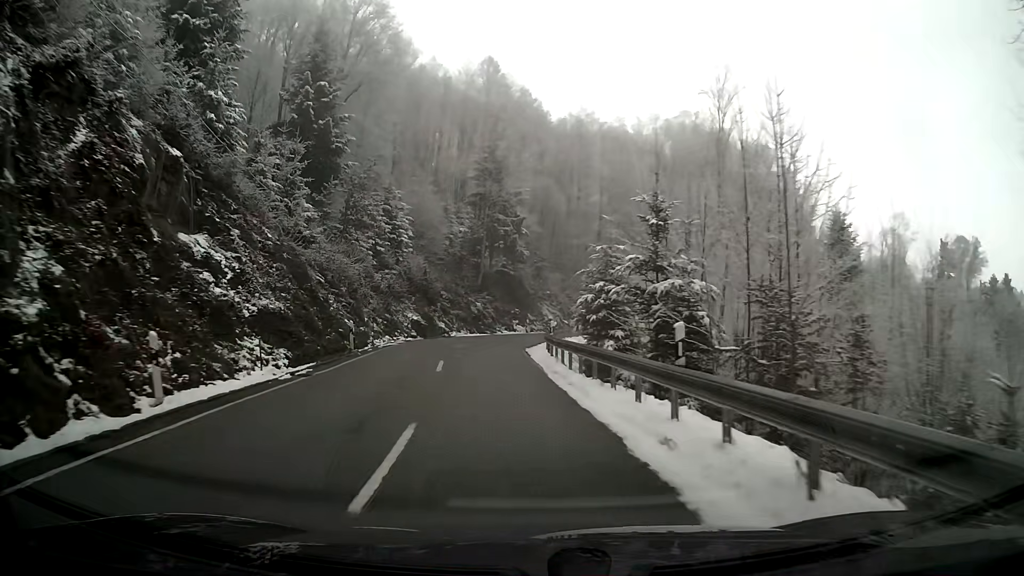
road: secondary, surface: asphalt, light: Day
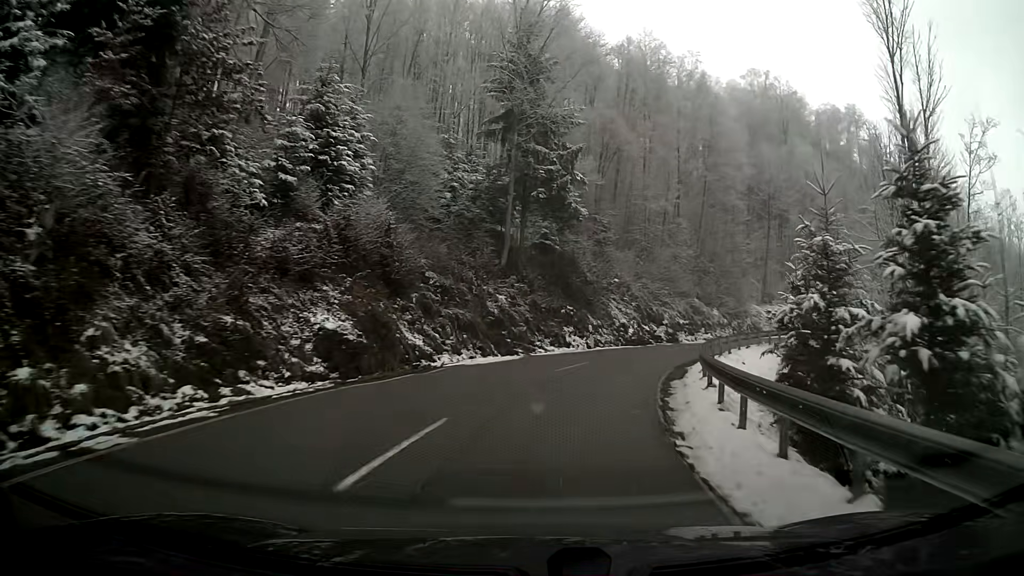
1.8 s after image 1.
(-0.7, +24.3) m; +1°
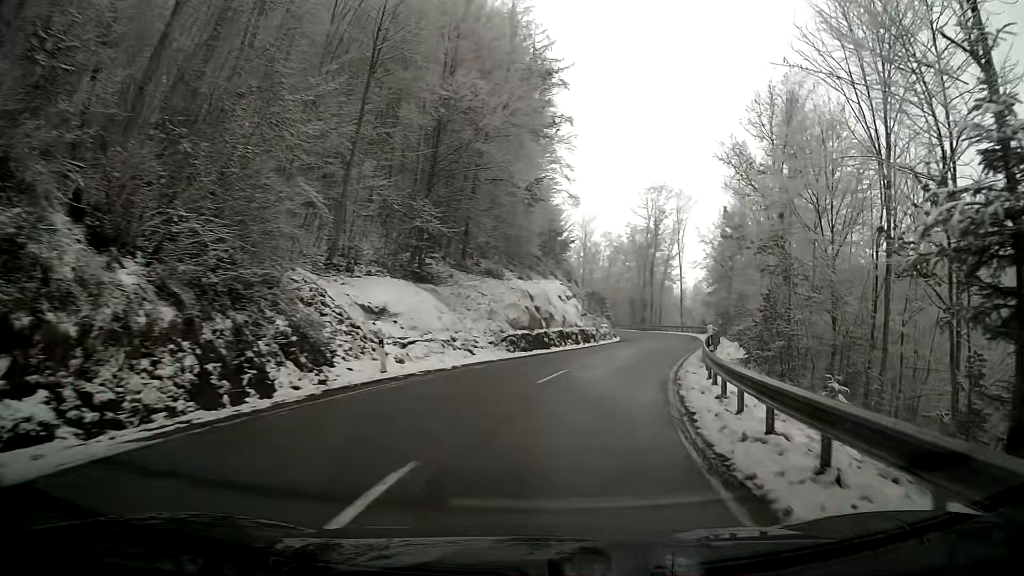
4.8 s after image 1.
(+11.9, +36.3) m; +38°
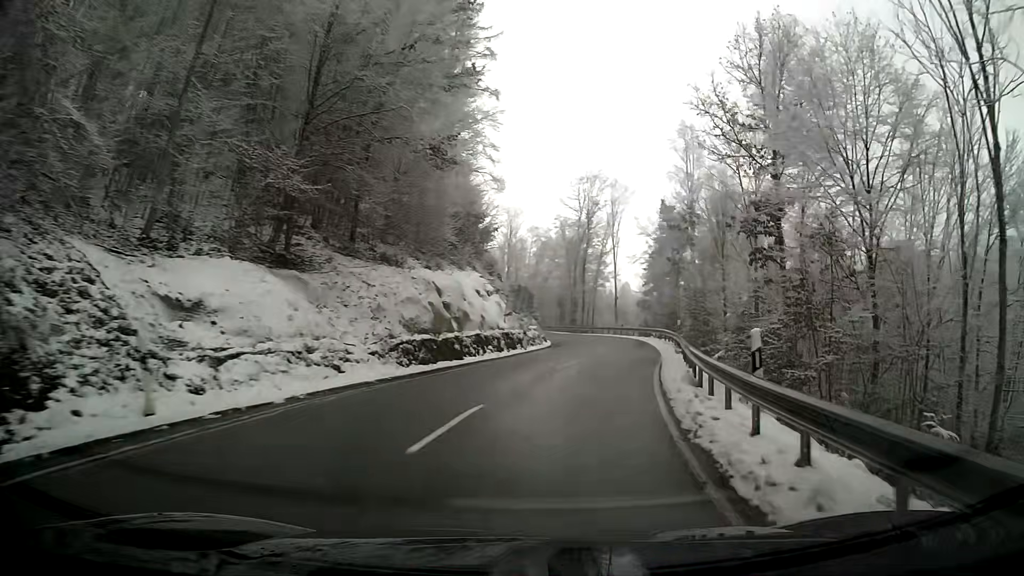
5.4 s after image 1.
(+0.4, +7.9) m; +6°
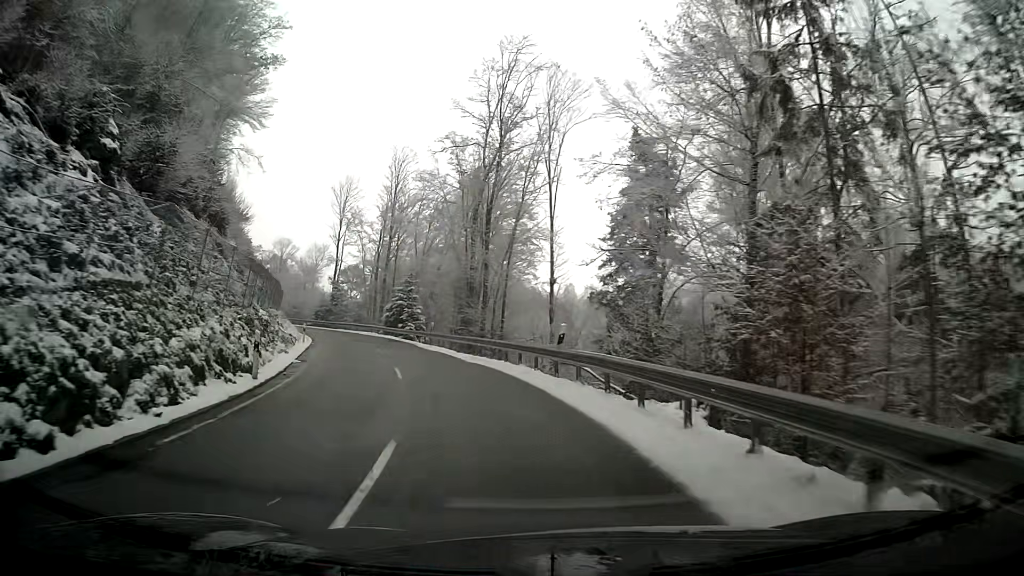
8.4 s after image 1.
(+3.8, +39.9) m; +1°
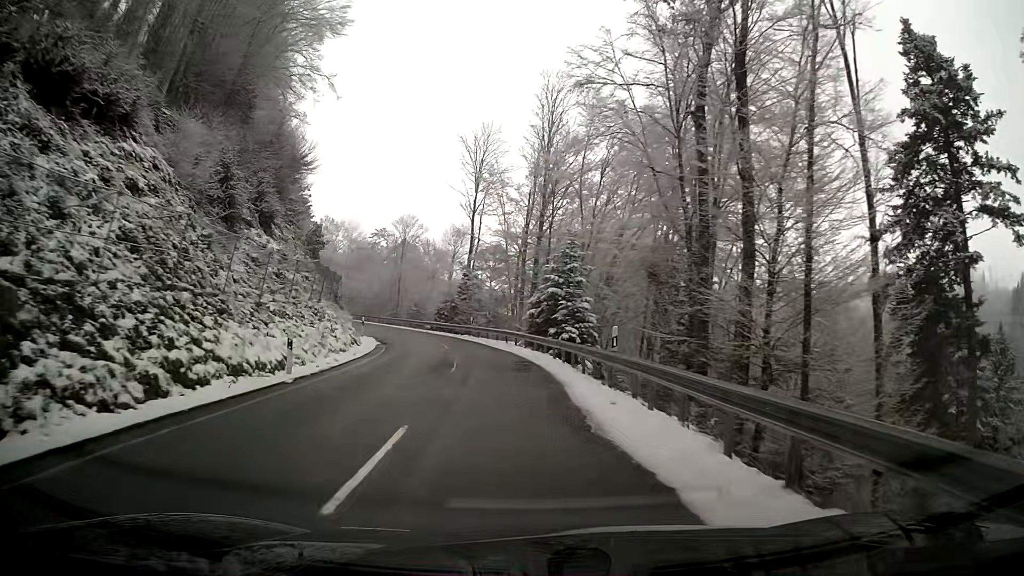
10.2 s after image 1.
(-3.0, +24.0) m; -13°
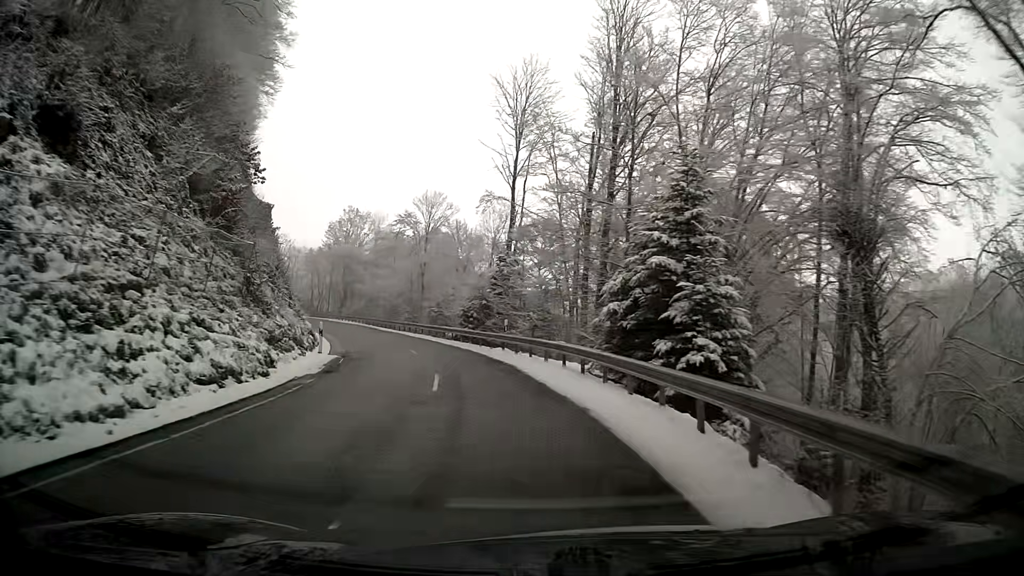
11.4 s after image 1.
(-0.7, +16.5) m; -5°
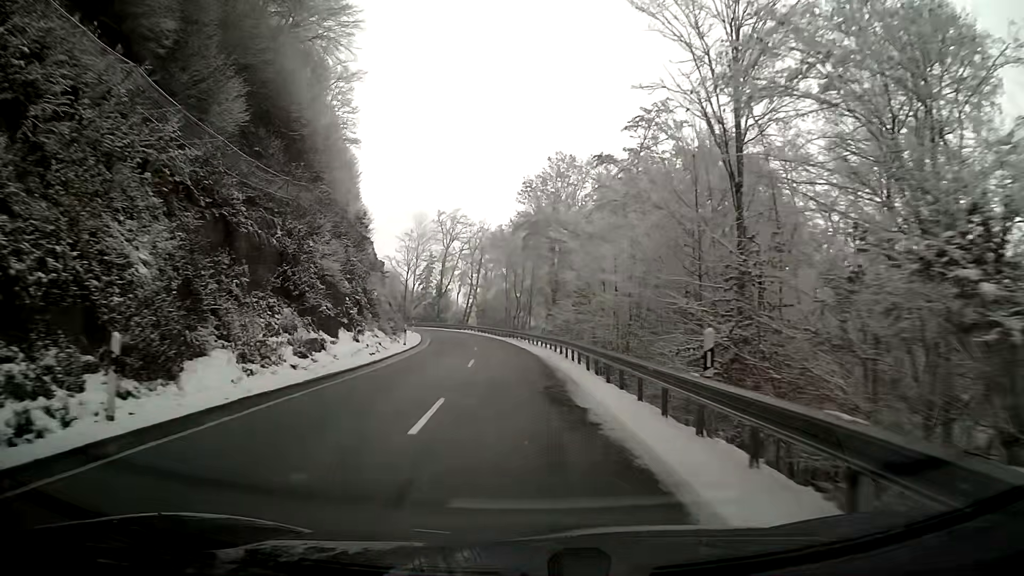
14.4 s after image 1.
(-8.2, +41.4) m; -21°
